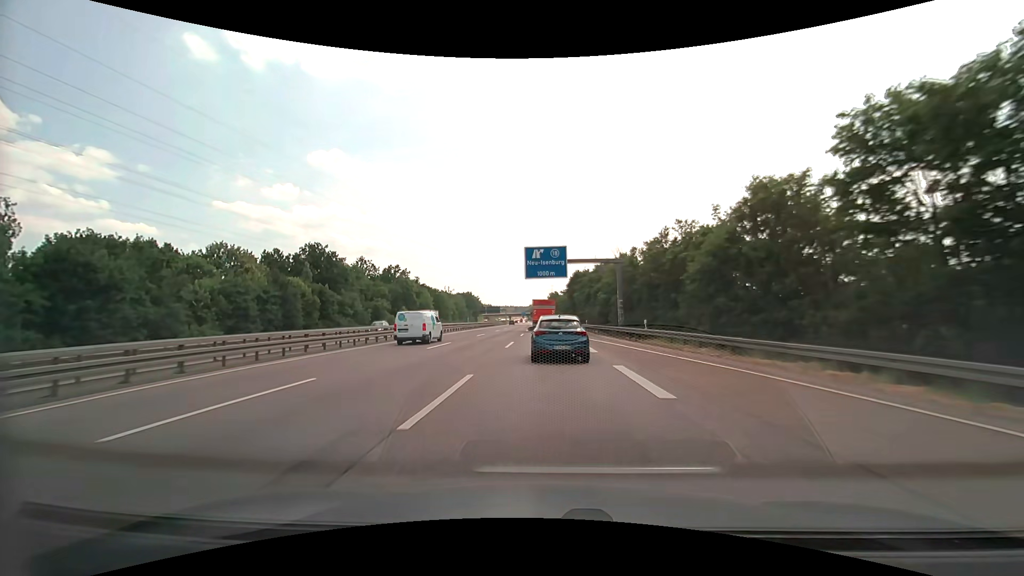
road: motorway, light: Day
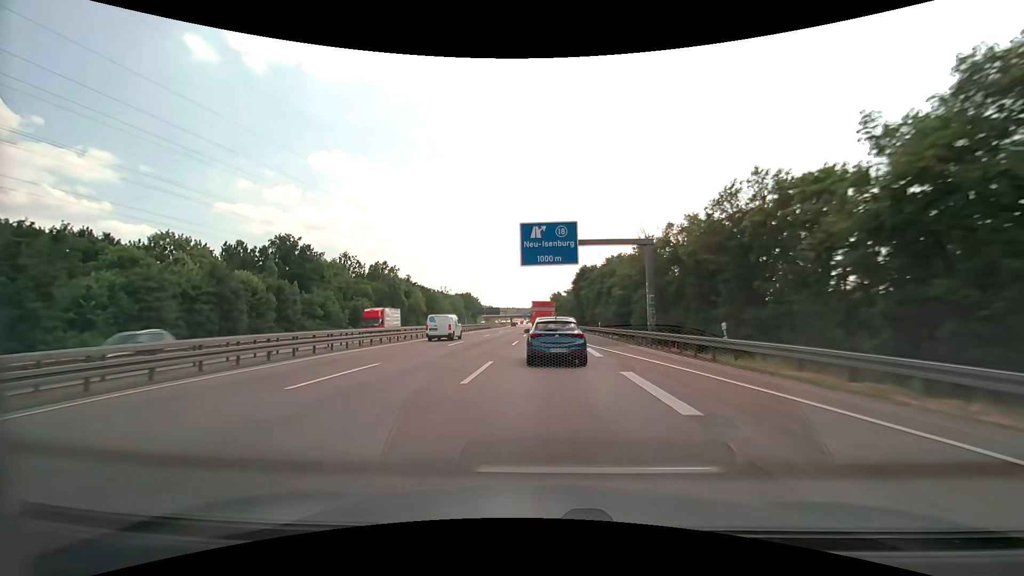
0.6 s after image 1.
(0.0, +13.3) m; 0°
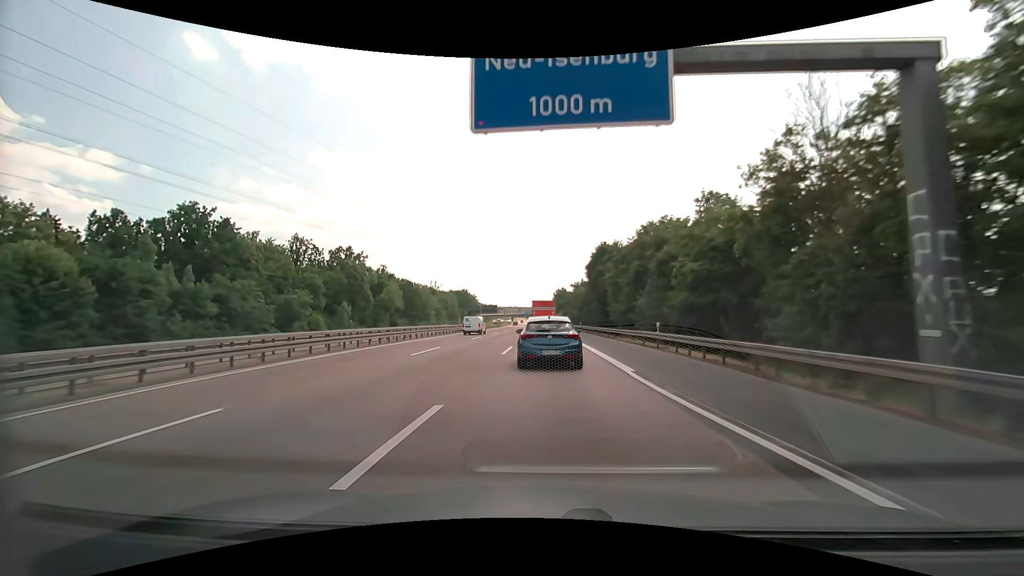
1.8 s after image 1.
(-0.1, +26.5) m; 0°
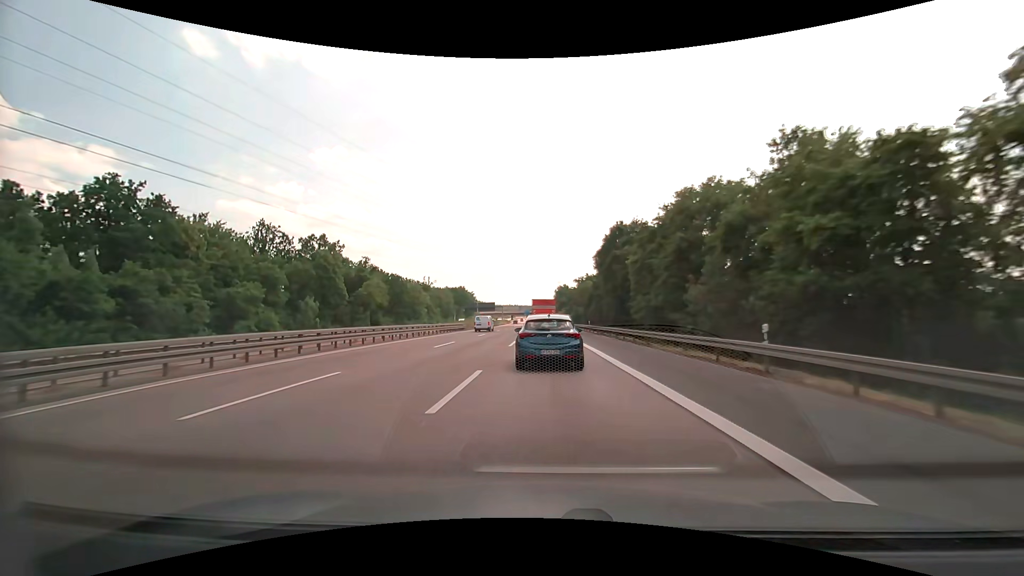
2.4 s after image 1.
(0.0, +13.1) m; 0°
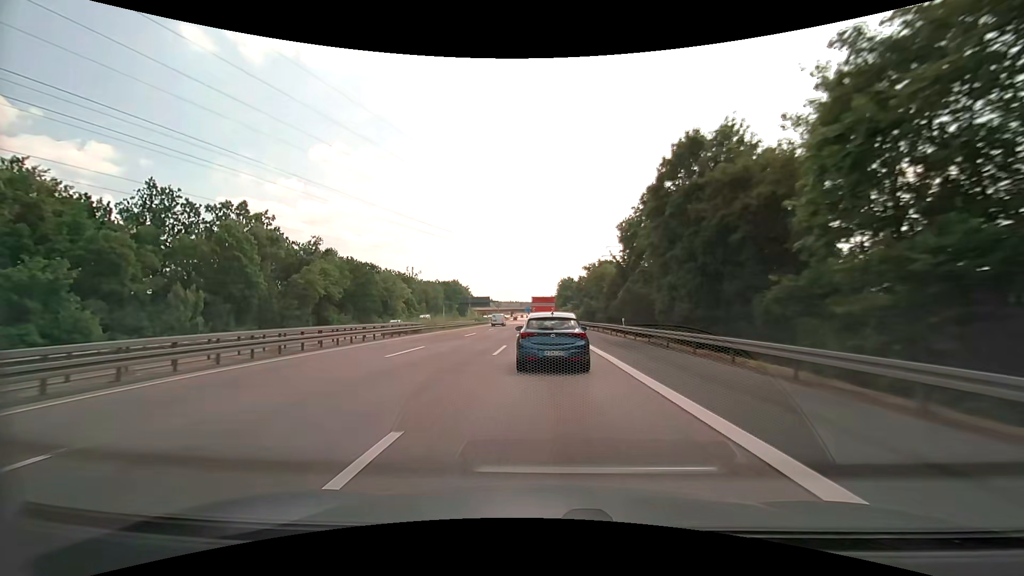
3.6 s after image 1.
(-0.1, +25.5) m; 0°
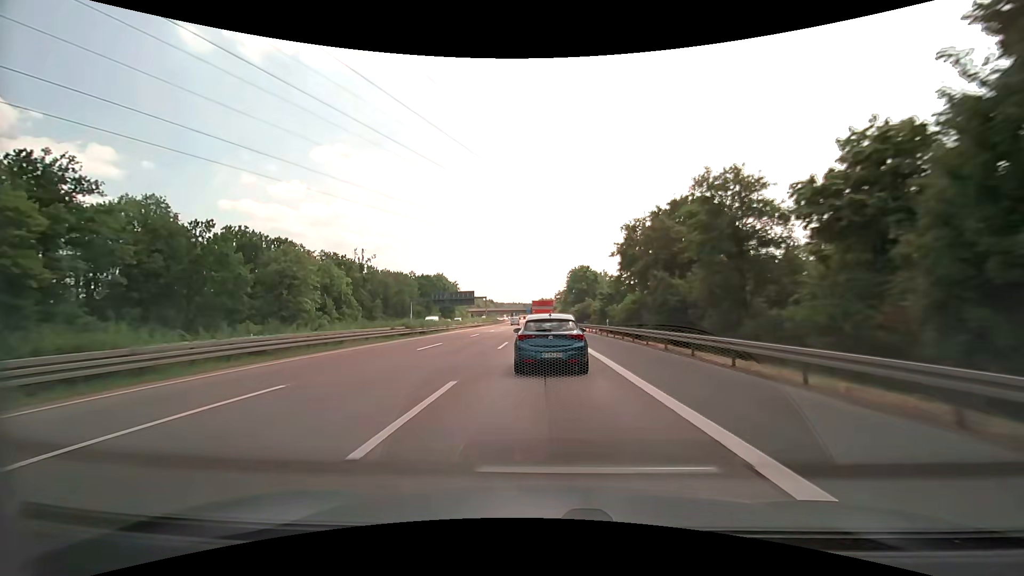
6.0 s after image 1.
(-0.1, +48.9) m; 0°
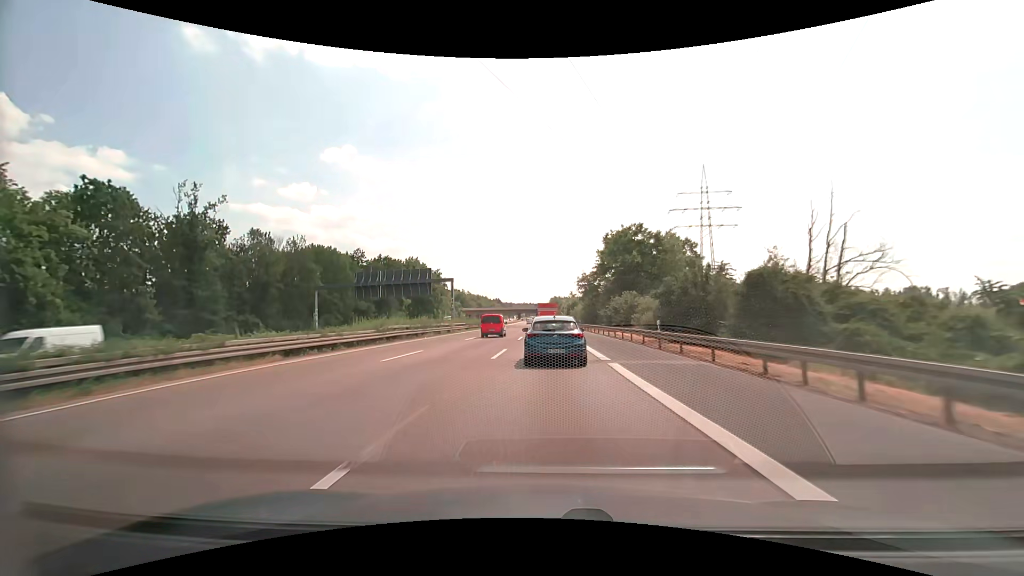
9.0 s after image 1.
(-0.7, +60.1) m; -1°
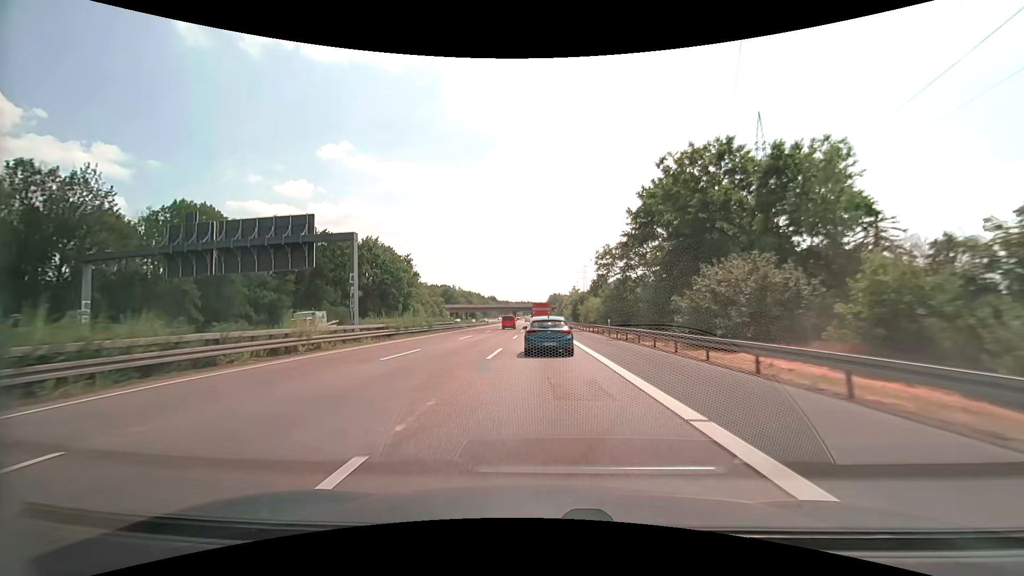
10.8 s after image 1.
(0.0, +35.7) m; 0°
(0, +10) (0, +20) (0, +30) (0, +40) (0, +50) (0, +60) (-1, +70) (-1, +80) (-1, +90) (-1, +100) m
